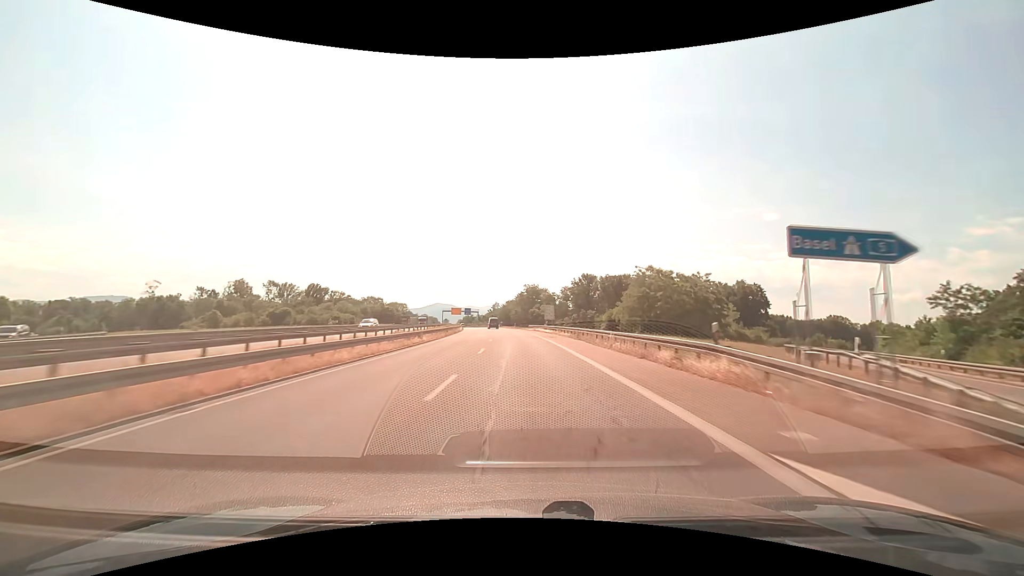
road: trunk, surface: asphalt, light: Day
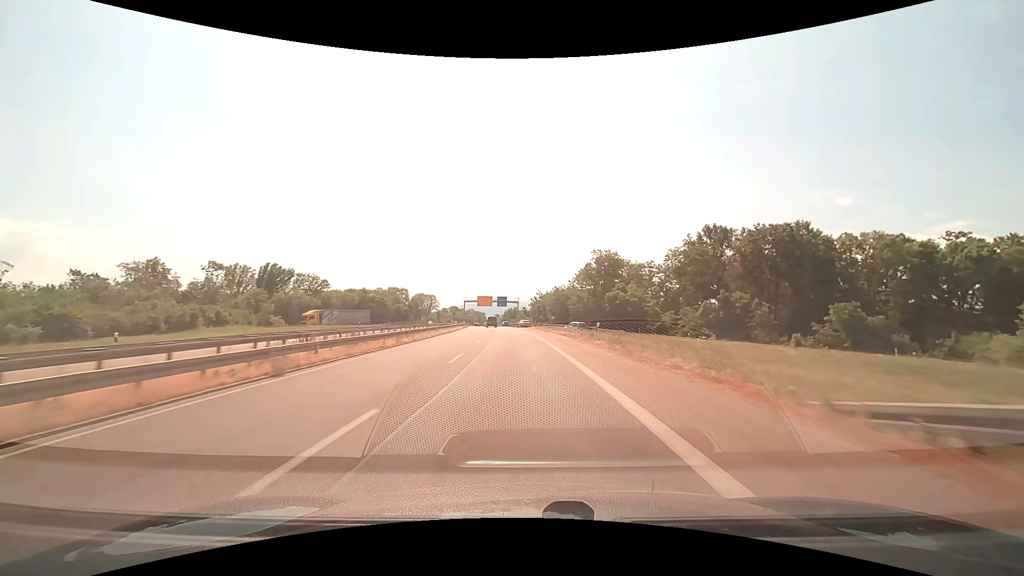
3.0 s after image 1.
(-3.3, +77.2) m; -6°
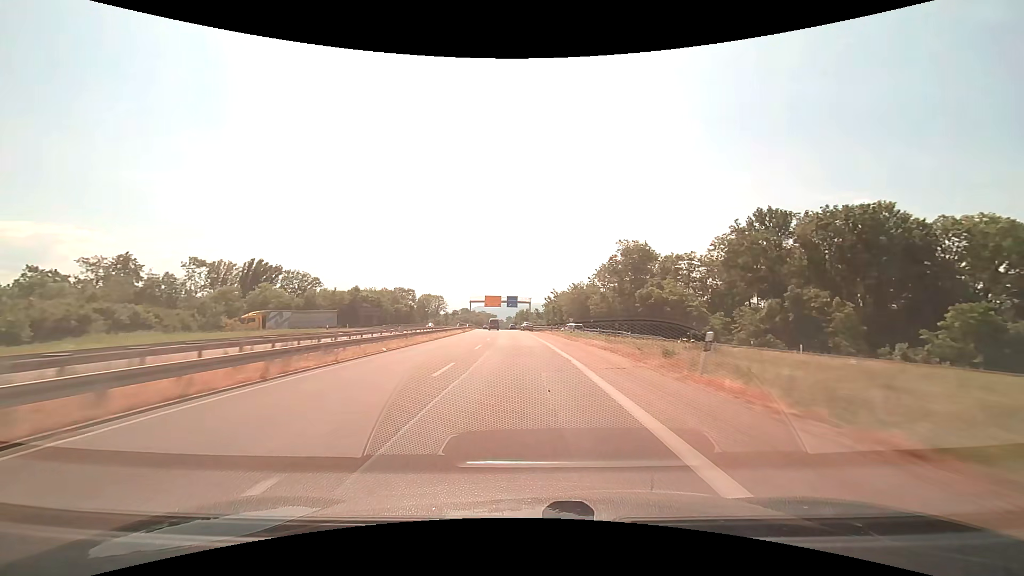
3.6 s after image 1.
(-0.2, +15.2) m; -2°
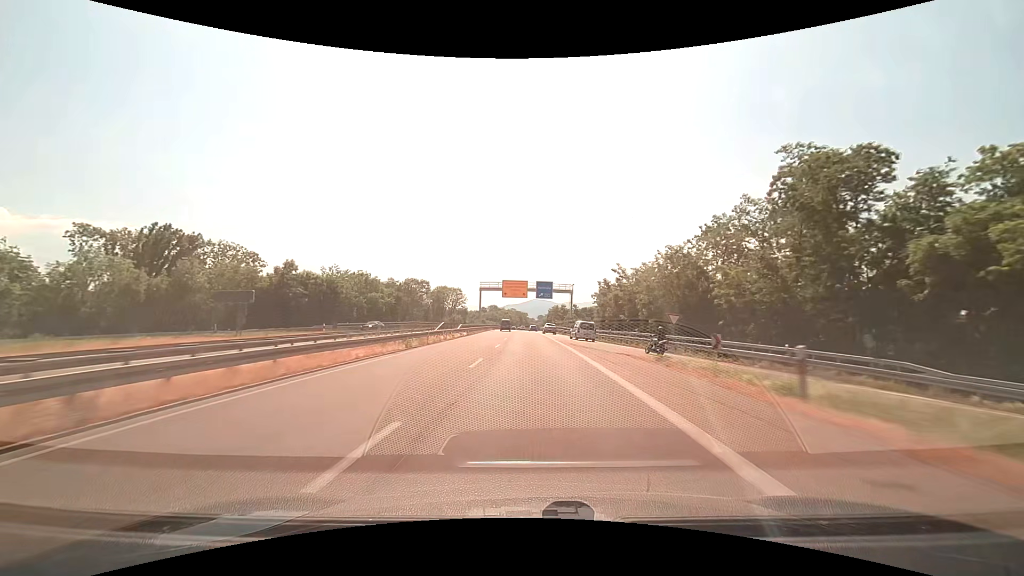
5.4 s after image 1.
(-1.5, +45.8) m; -4°
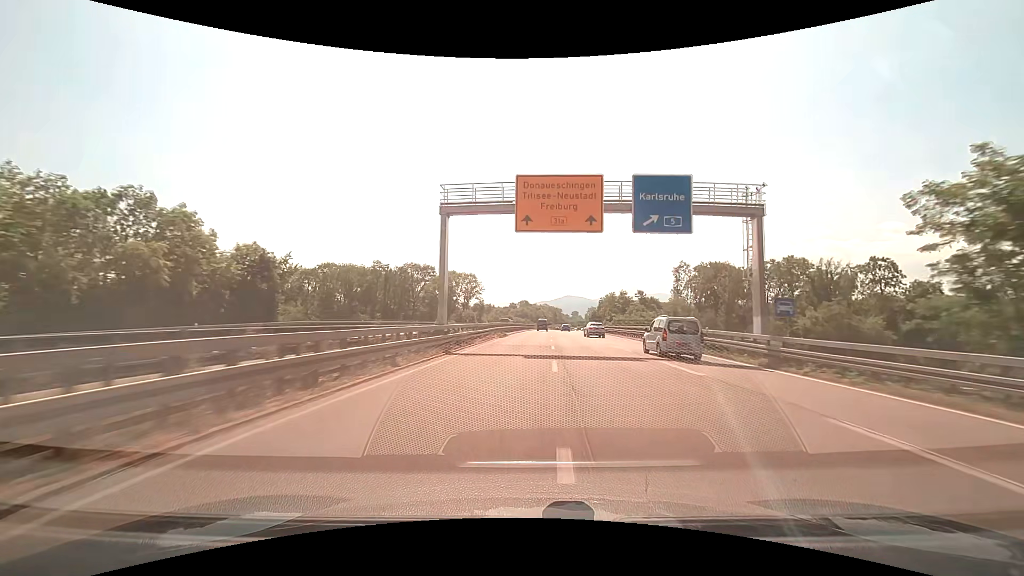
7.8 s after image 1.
(-2.2, +61.4) m; -4°
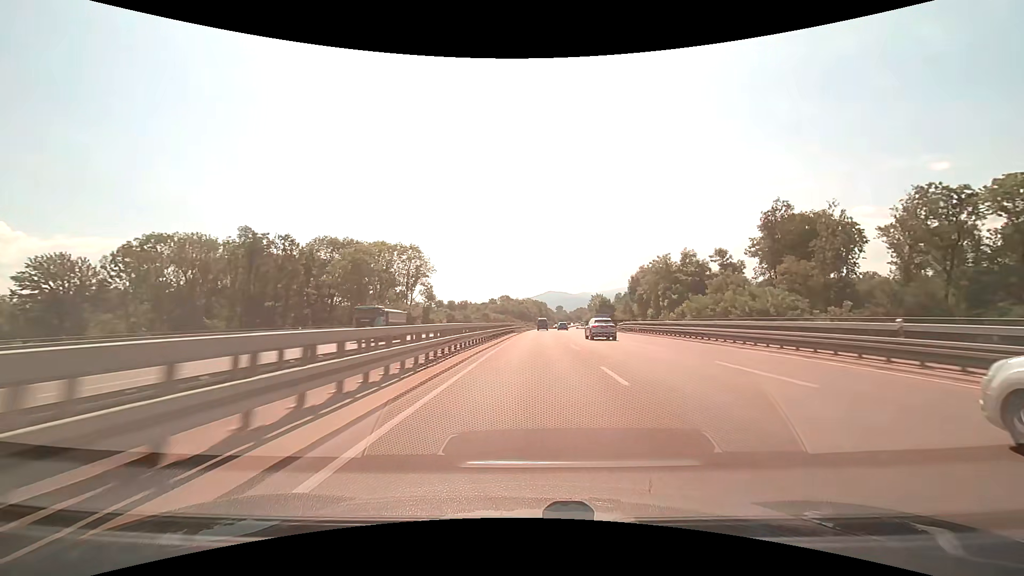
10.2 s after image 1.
(+0.9, +62.5) m; +2°
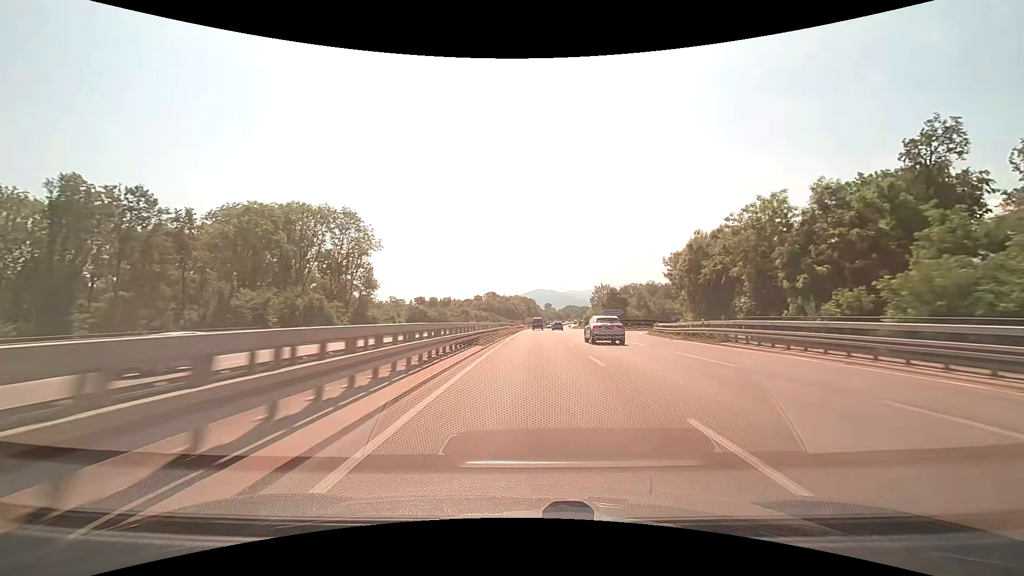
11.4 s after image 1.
(+0.4, +31.8) m; +1°
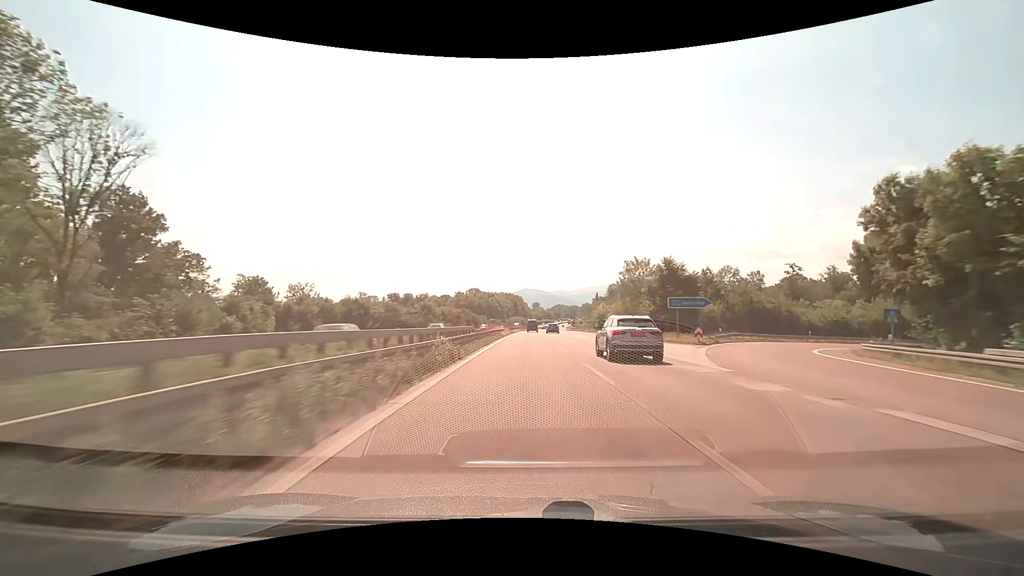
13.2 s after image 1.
(+0.8, +48.5) m; +2°
(0, +10) (0, +20) (0, +30) (0, +40) (0, +50) (0, +60) (0, +70) (0, +80) (+1, +90) (+1, +100) m
